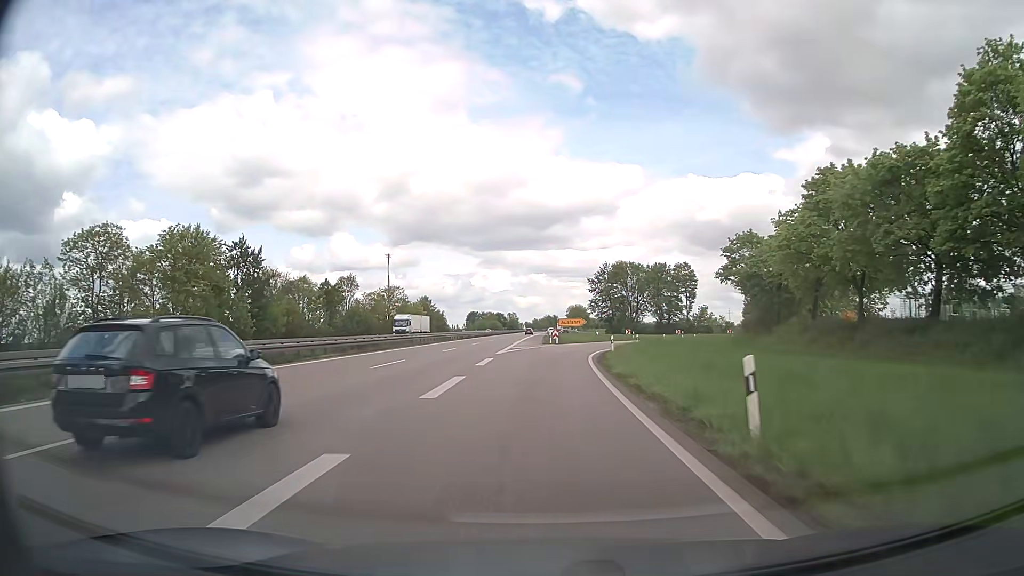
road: trunk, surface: asphalt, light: Day
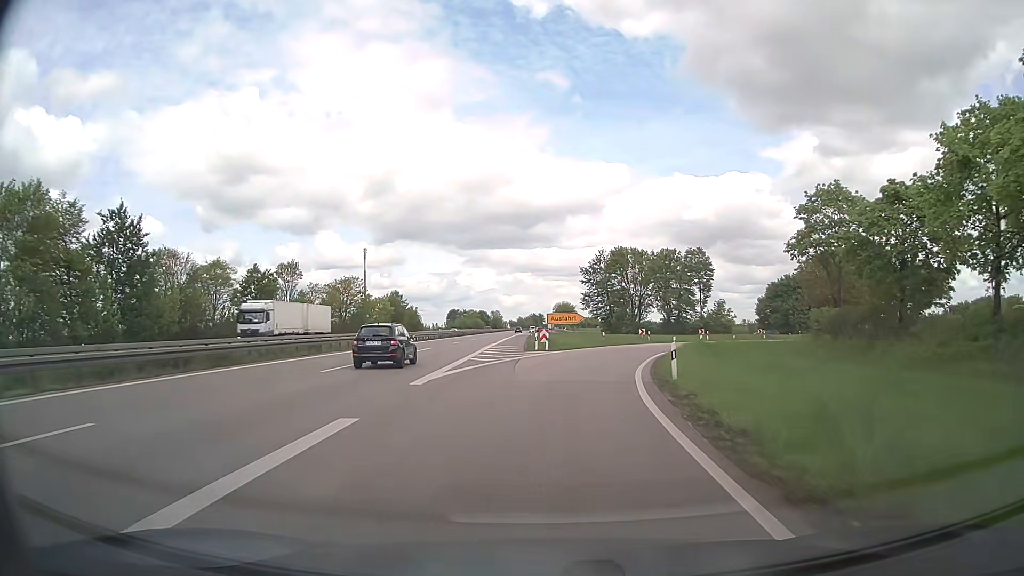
(+0.1, +21.1) m; +1°
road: trunk_link
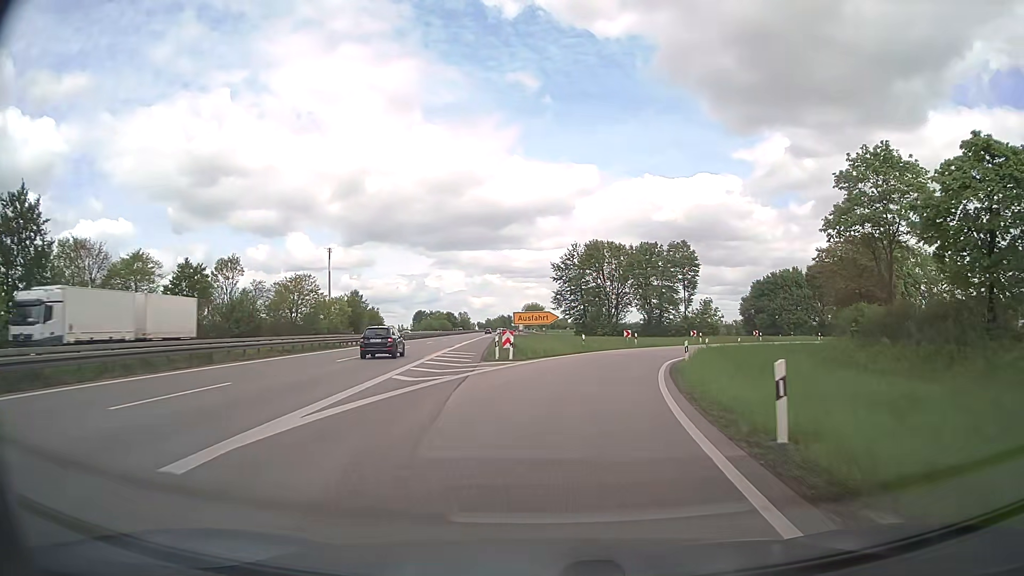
(+0.2, +9.8) m; +2°
(0, +10) (+2, +20) (+4, +30) (+7, +39) (+11, +48) (+16, +57) (+23, +64) (+30, +71) (+39, +77) (+47, +82) m
